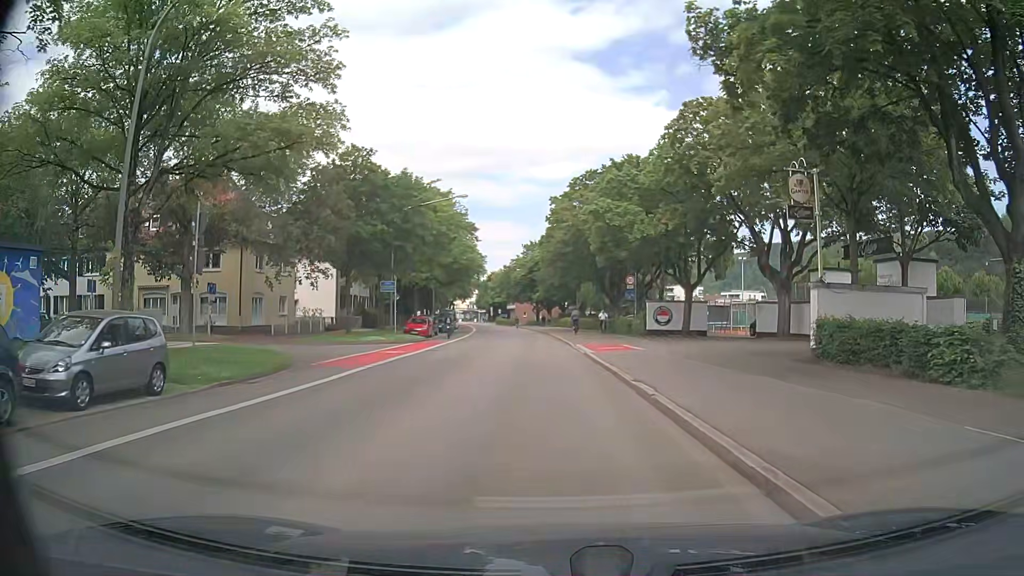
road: secondary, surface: asphalt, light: Day
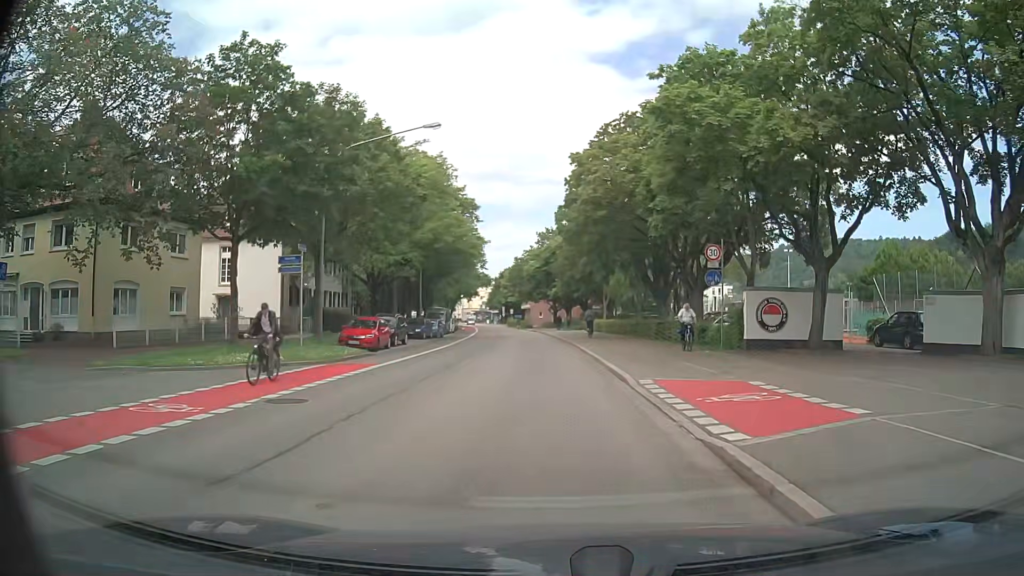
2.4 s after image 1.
(-0.1, +18.1) m; -2°
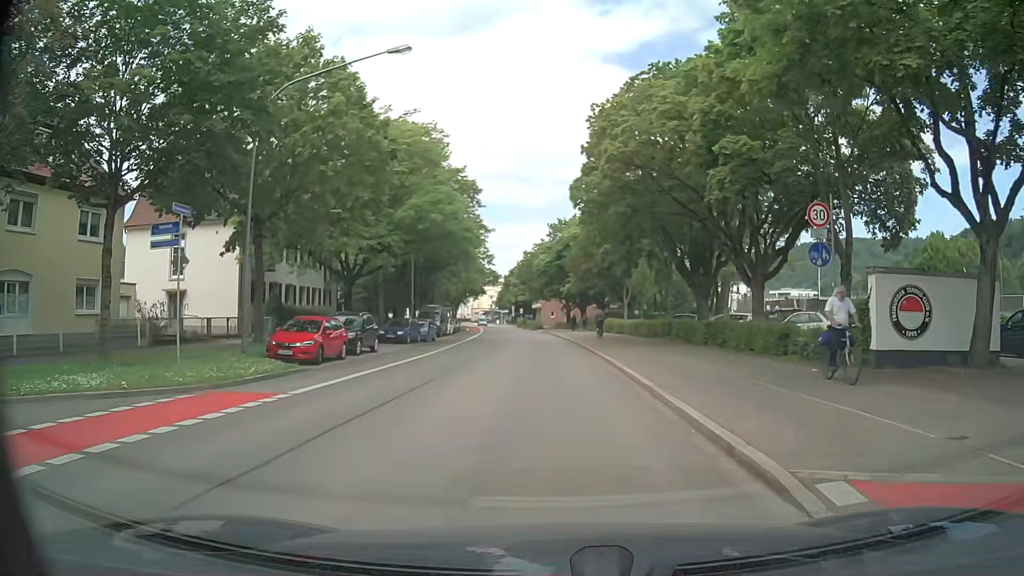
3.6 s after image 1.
(+0.1, +9.0) m; 0°
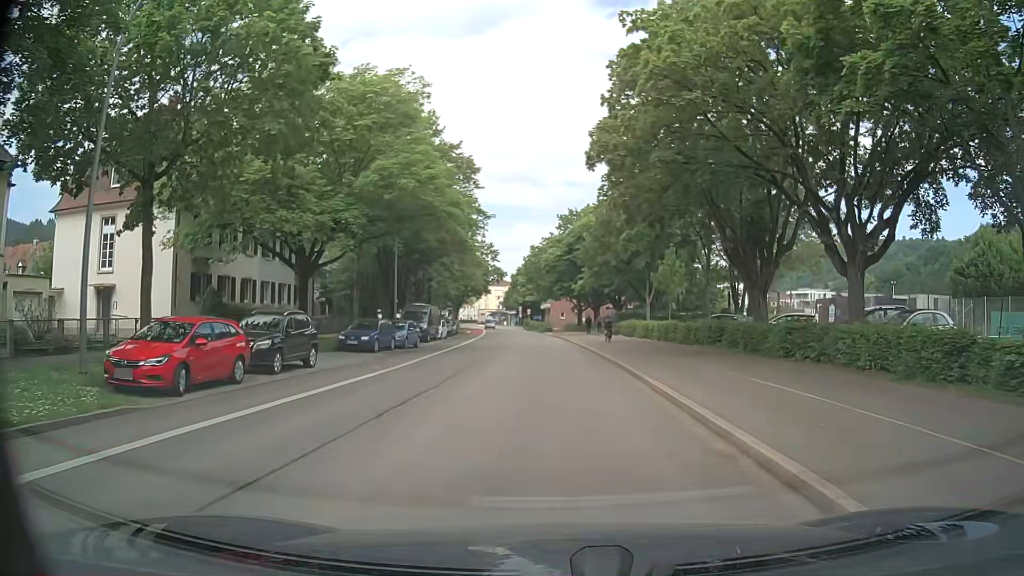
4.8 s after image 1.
(0.0, +9.0) m; 0°
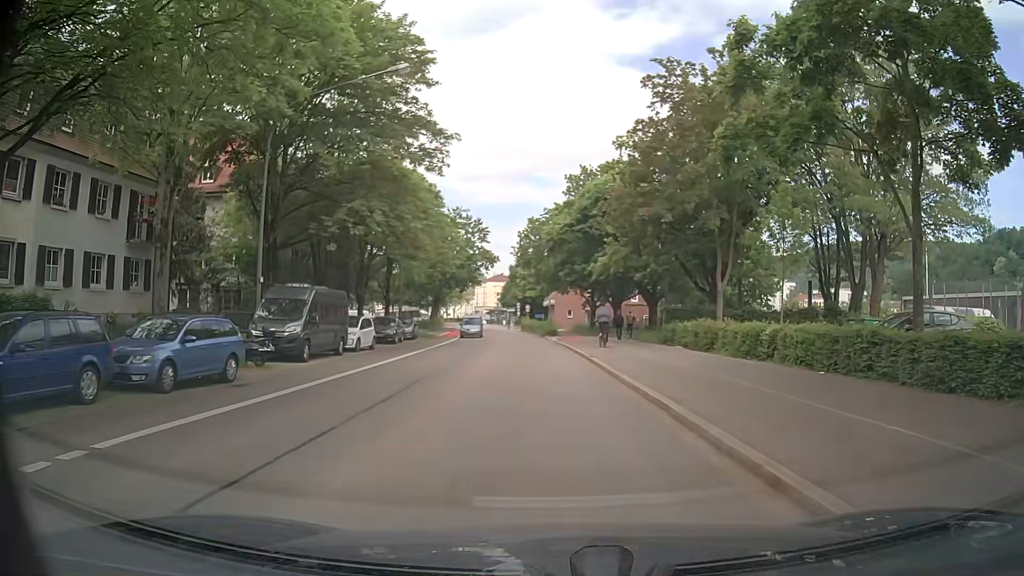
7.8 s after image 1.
(-0.3, +22.5) m; 0°
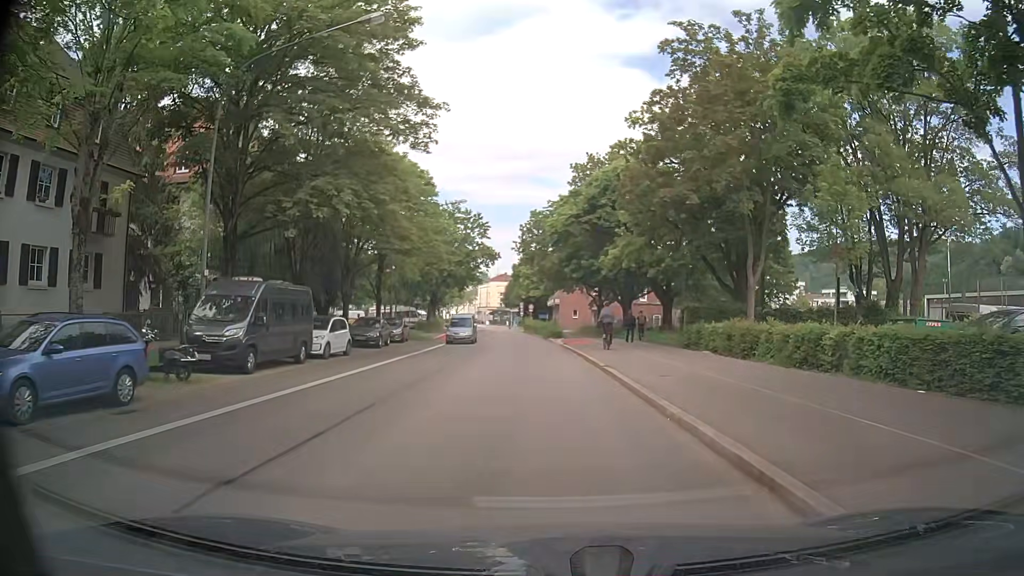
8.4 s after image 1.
(0.0, +4.5) m; 0°
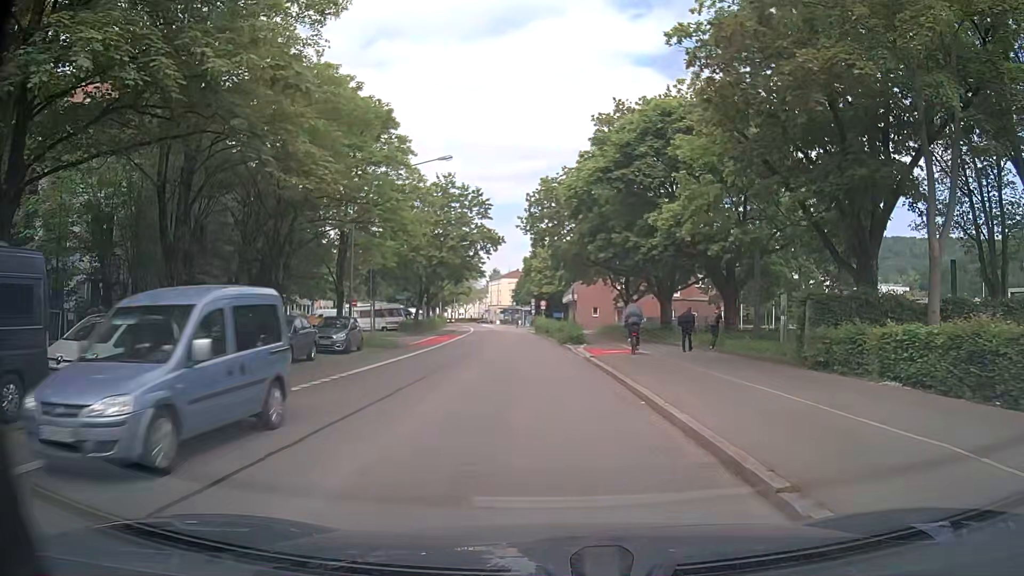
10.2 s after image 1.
(-0.3, +13.5) m; -2°
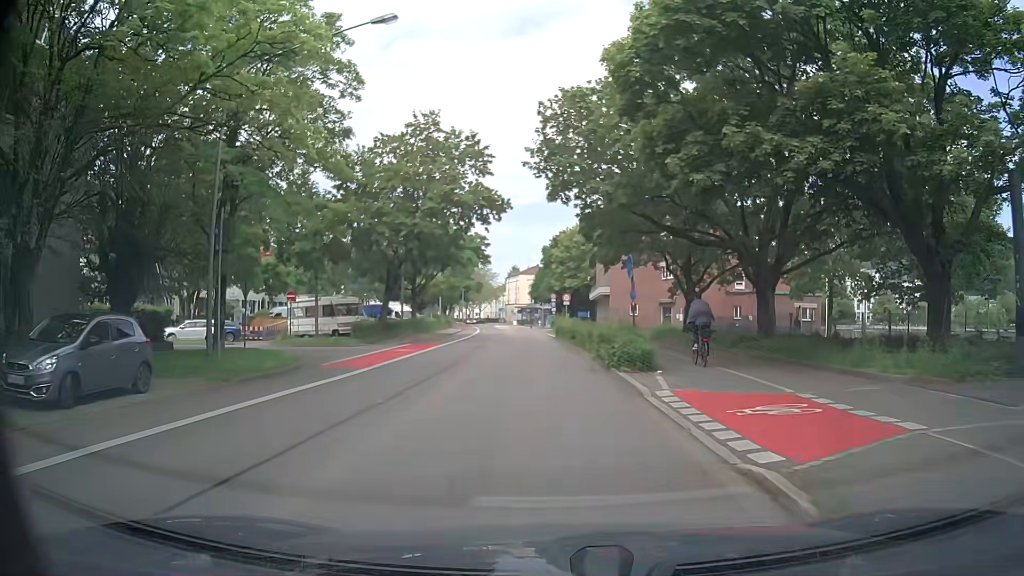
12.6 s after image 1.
(-0.3, +18.0) m; -3°
(0, +10) (0, +20) (0, +30) (-1, +40) (-1, +50) (-1, +60) (-1, +70) (-2, +80) (-2, +90) (-2, +100) m
